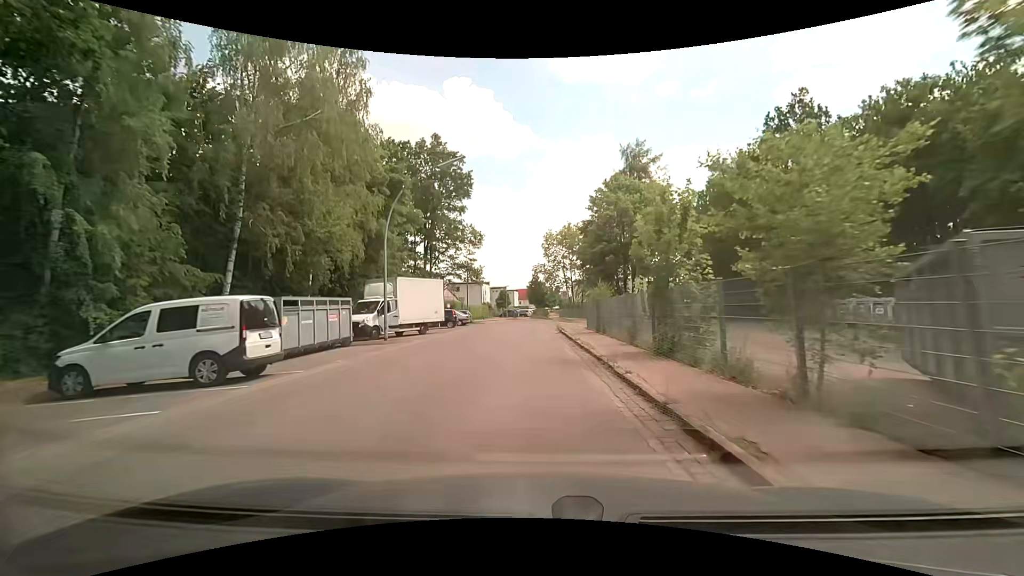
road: residential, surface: asphalt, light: Day
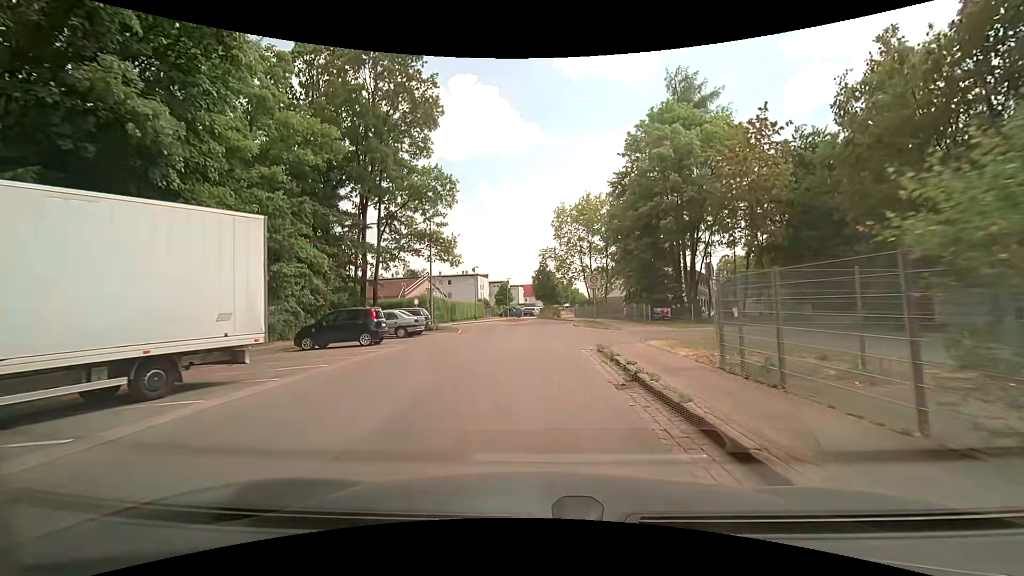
(-0.3, +21.8) m; 0°
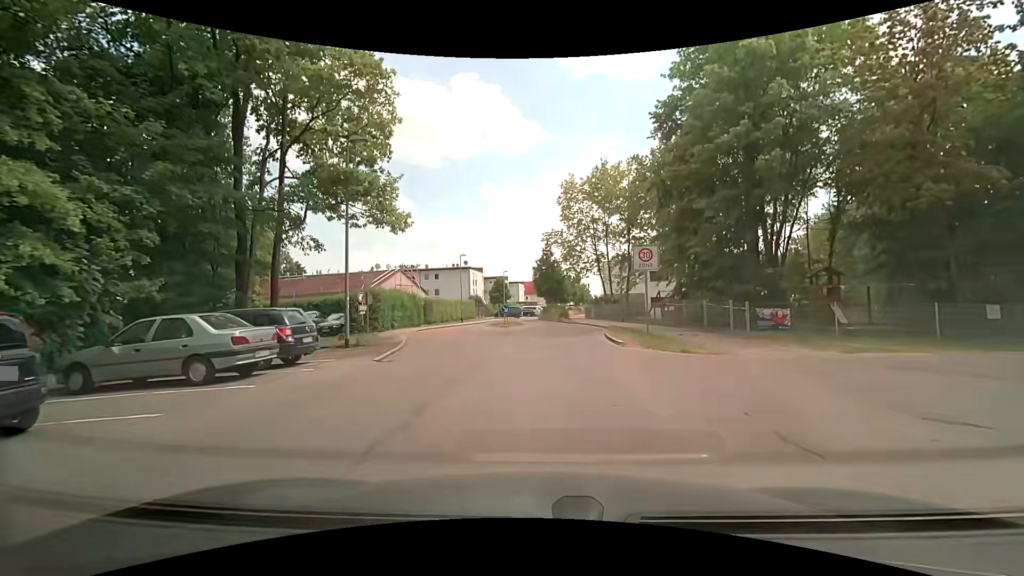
(-0.2, +14.6) m; -1°
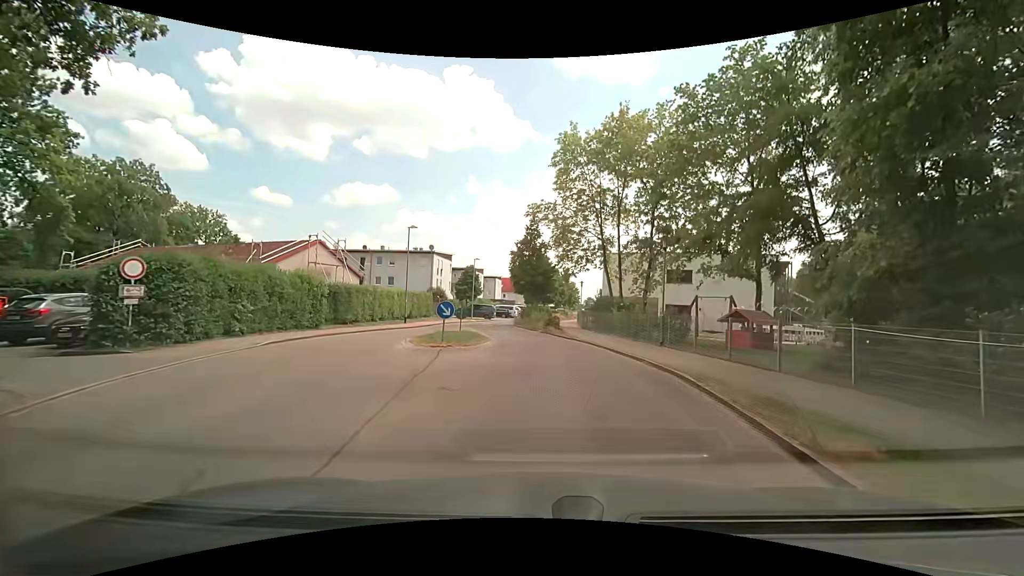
(+0.1, +16.6) m; +3°
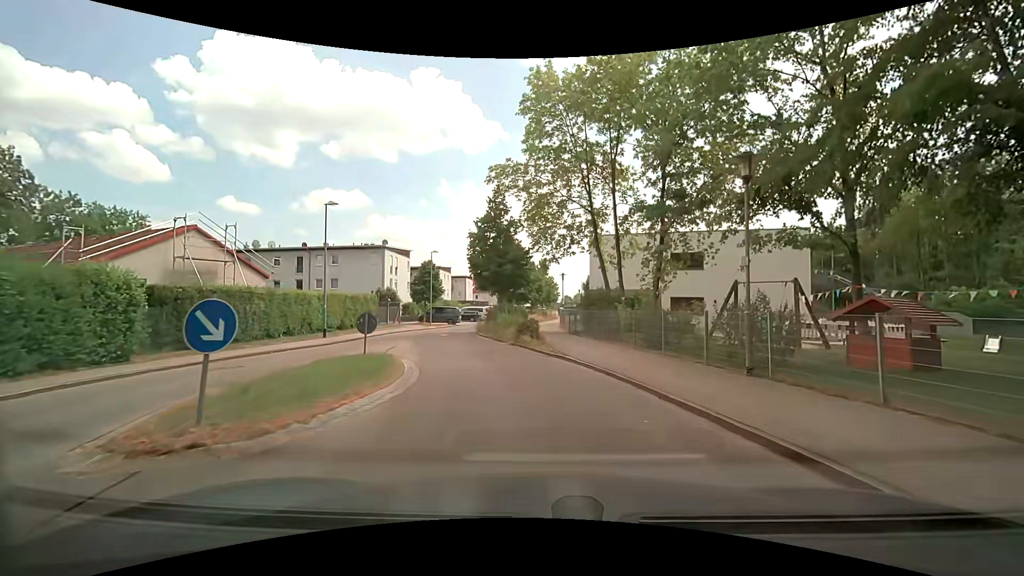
(+0.4, +10.7) m; +2°
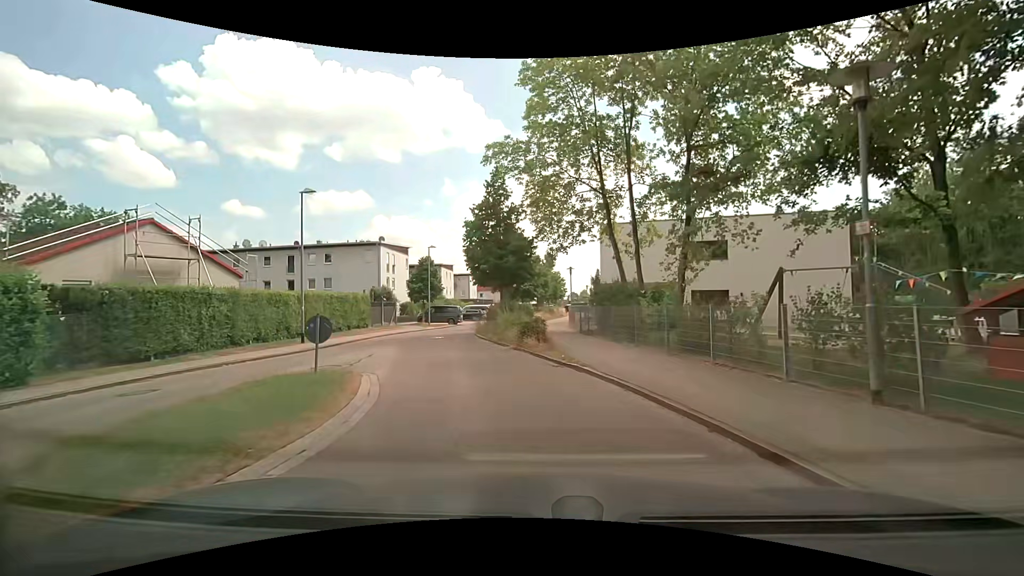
(0.0, +3.5) m; +1°
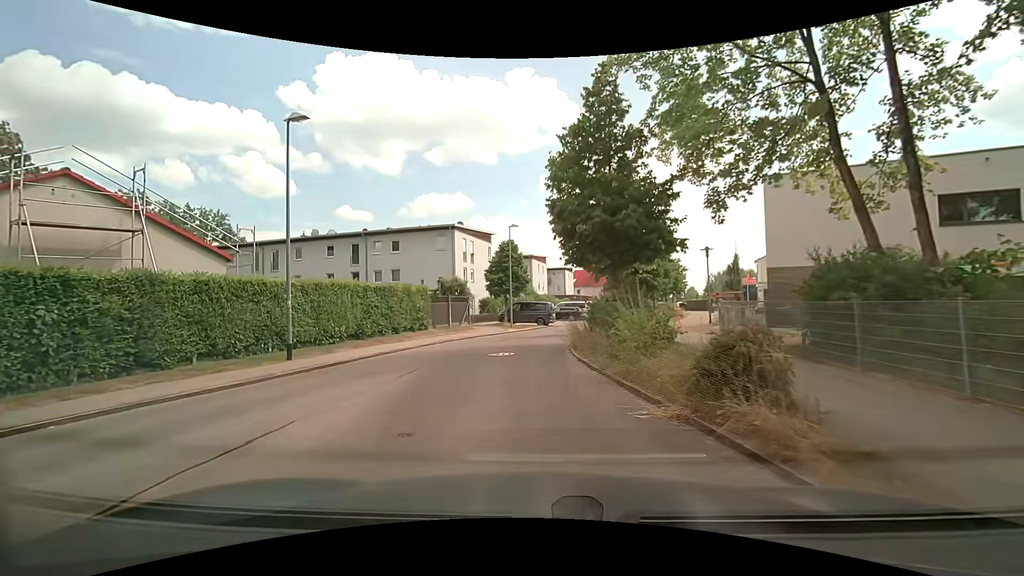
(-1.1, +11.1) m; -12°
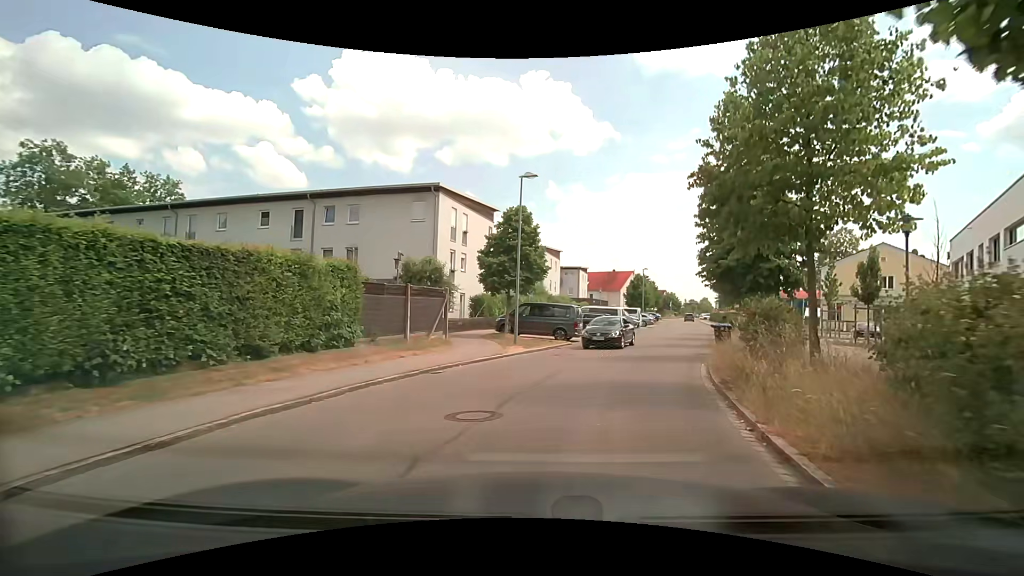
(-0.9, +14.4) m; -2°
(+1, +10) (+4, +19) (+8, +29) (+12, +38) (+15, +47) (+18, +57) (+21, +66) (+24, +76) (+28, +85) (+30, +95) m
